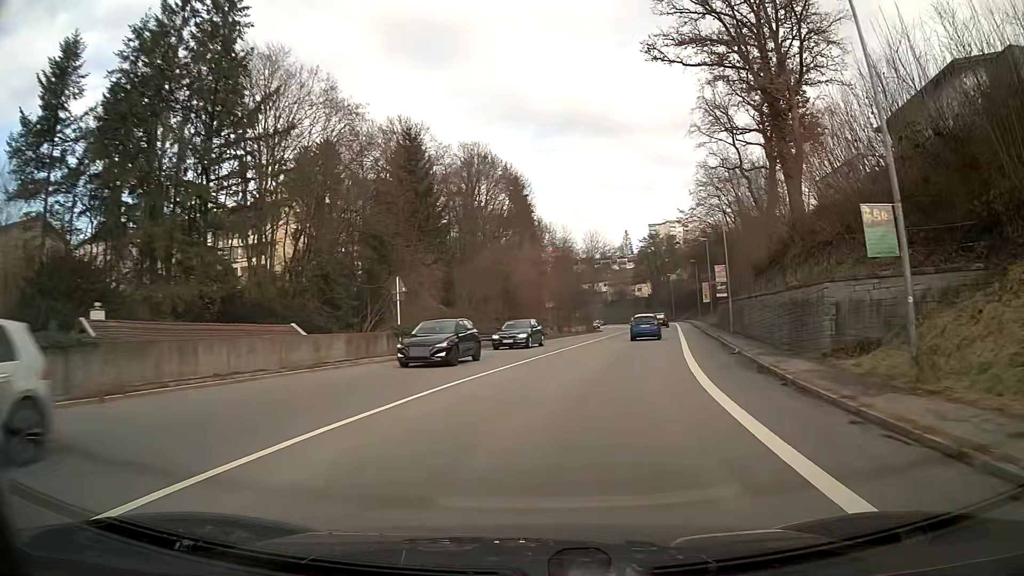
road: primary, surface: asphalt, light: Day
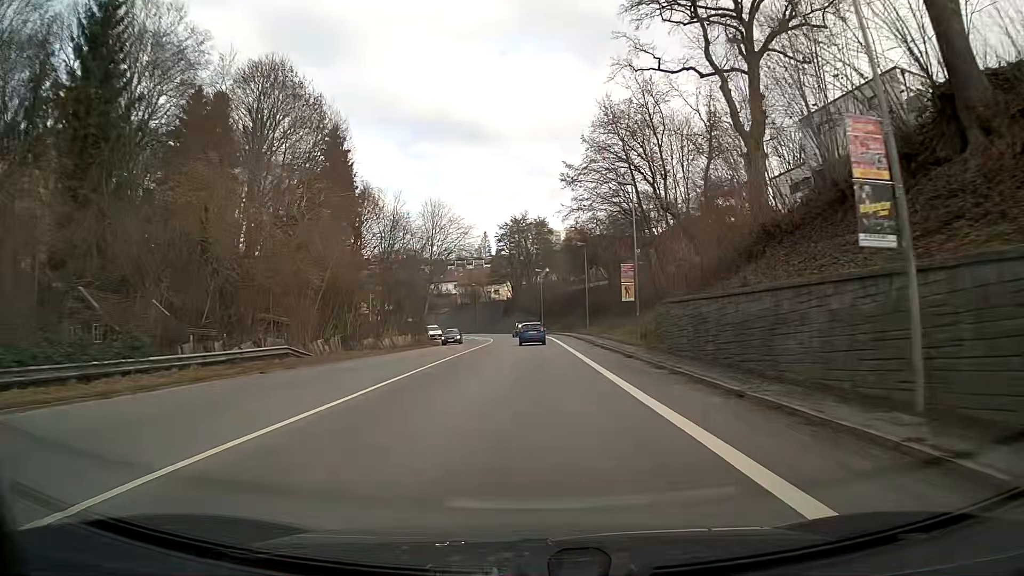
(+3.6, +31.3) m; +9°
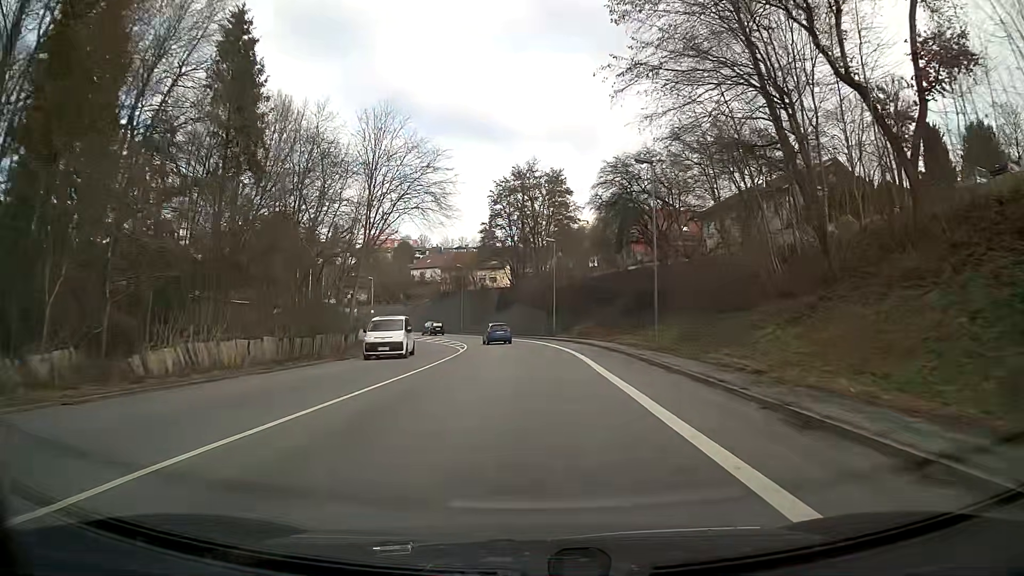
(-0.2, +31.9) m; -1°
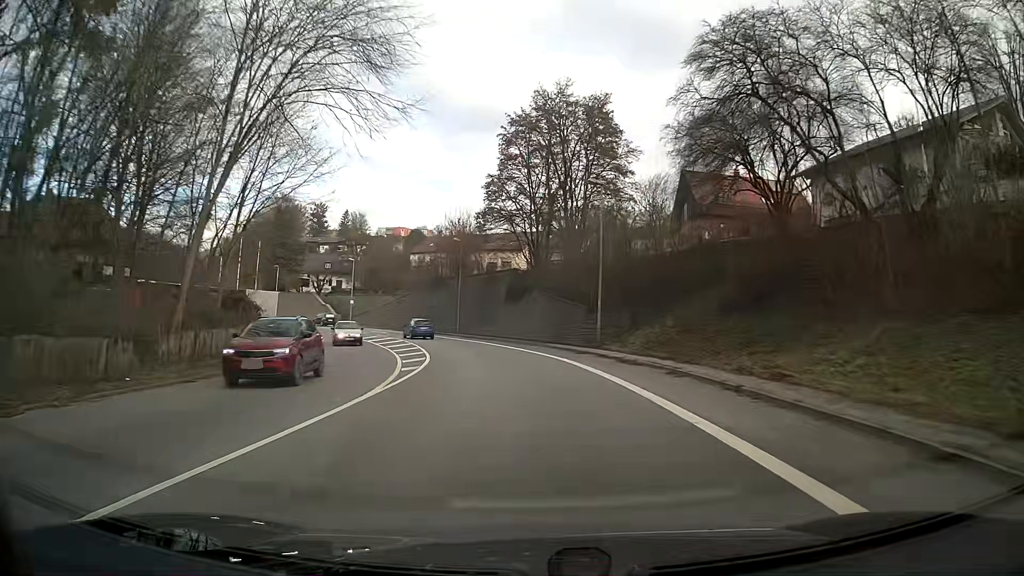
(-0.4, +24.2) m; -3°
(0, +10) (-1, +20) (-3, +30) (-5, +40) (-8, +49) (-13, +58) (-18, +66) (-24, +74) (-31, +82) (-38, +88) m
